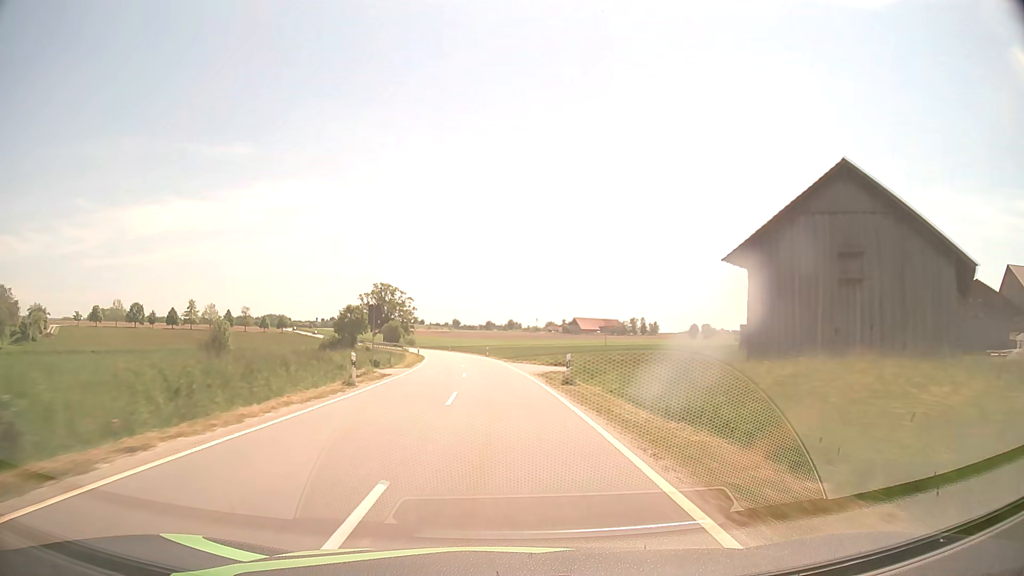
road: tertiary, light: Day
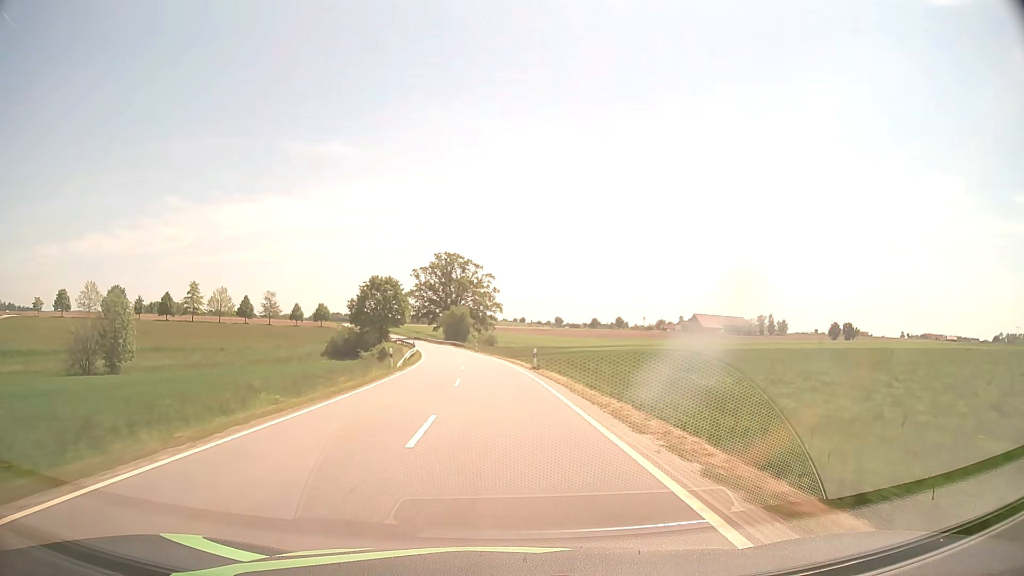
(-5.6, +78.9) m; -9°
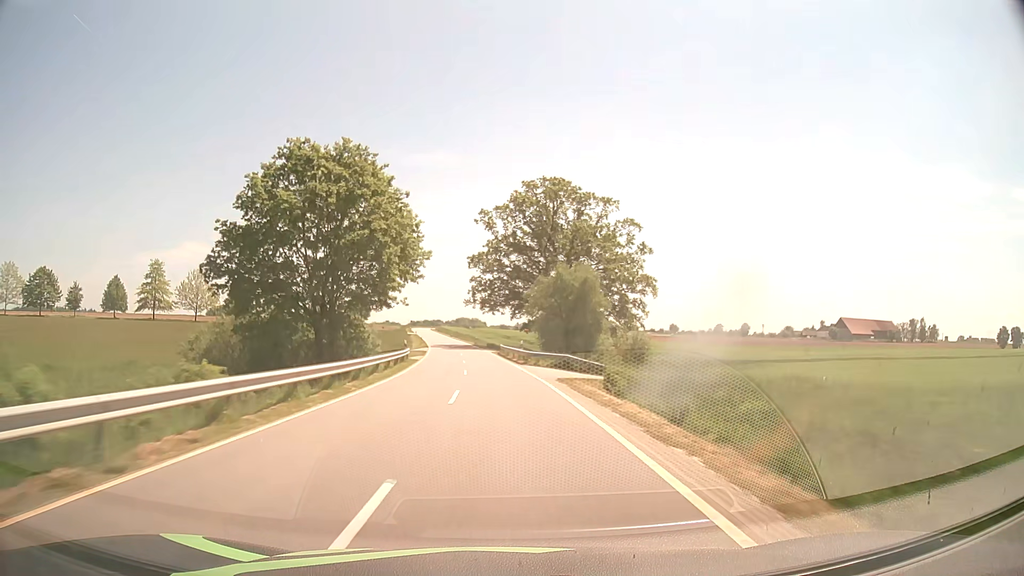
(-6.0, +78.9) m; -9°
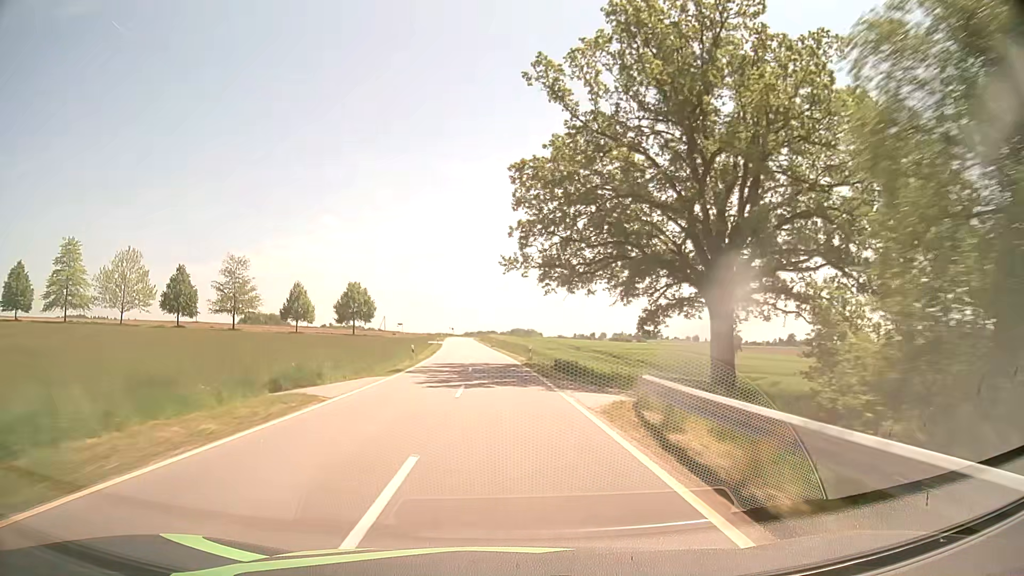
(-2.0, +47.3) m; -5°
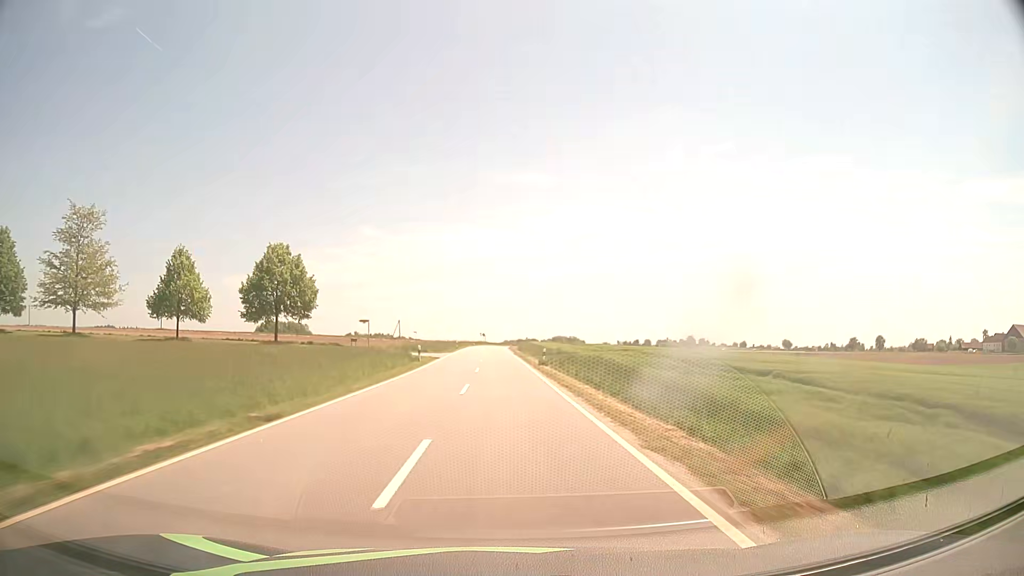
(-1.6, +47.1) m; -4°
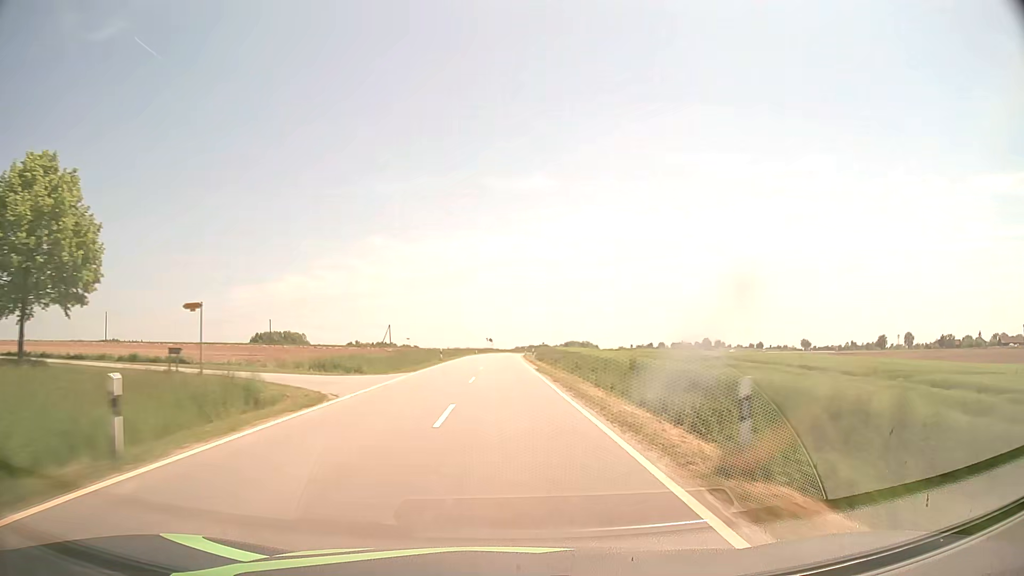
(-0.2, +31.4) m; -1°
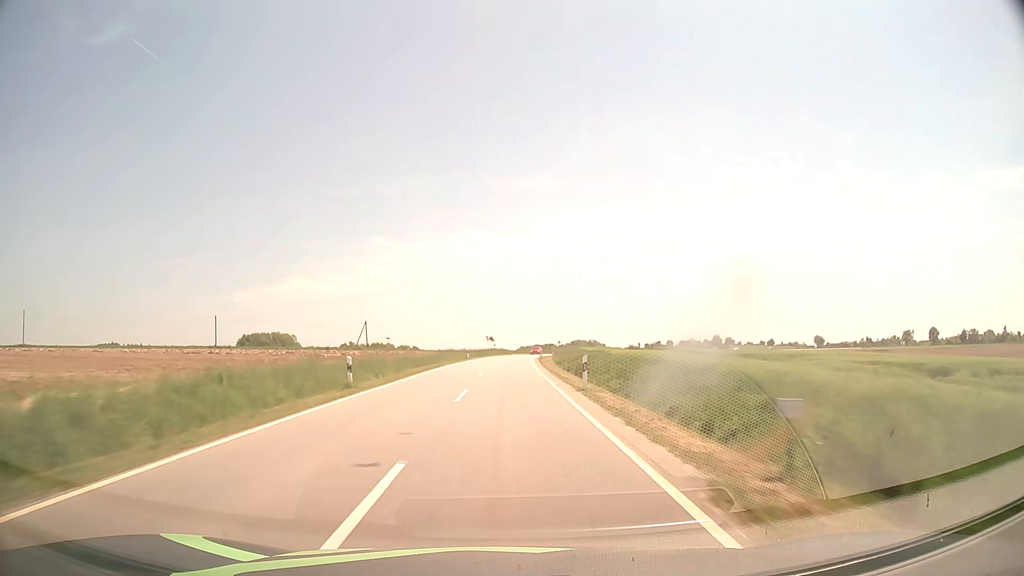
(-0.2, +31.4) m; -1°
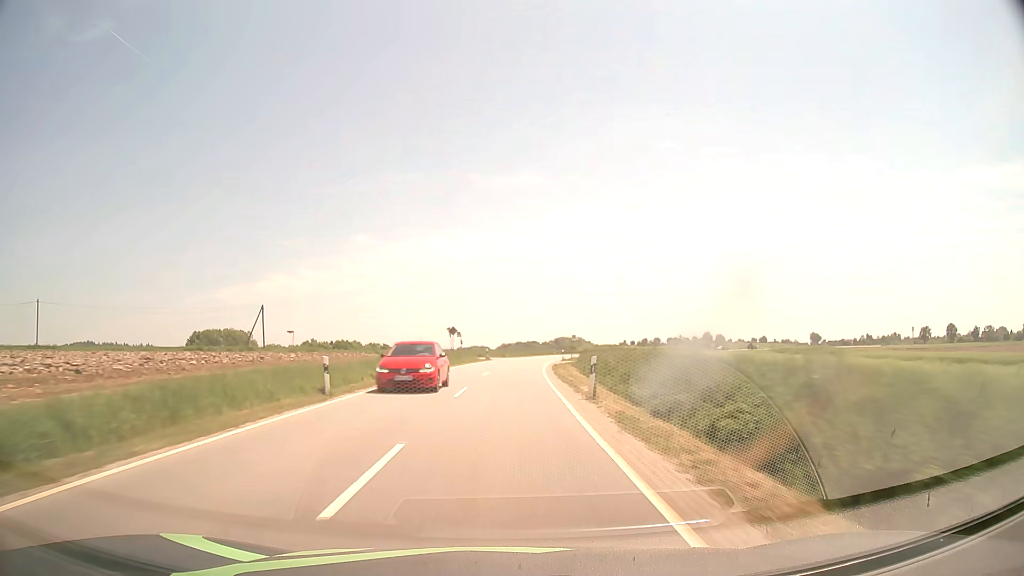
(+0.5, +47.2) m; +1°
(0, +10) (0, +20) (0, +30) (+1, +40) (+2, +50) (+3, +60) (+4, +70) (+6, +80) (+7, +90) (+10, +99) m
